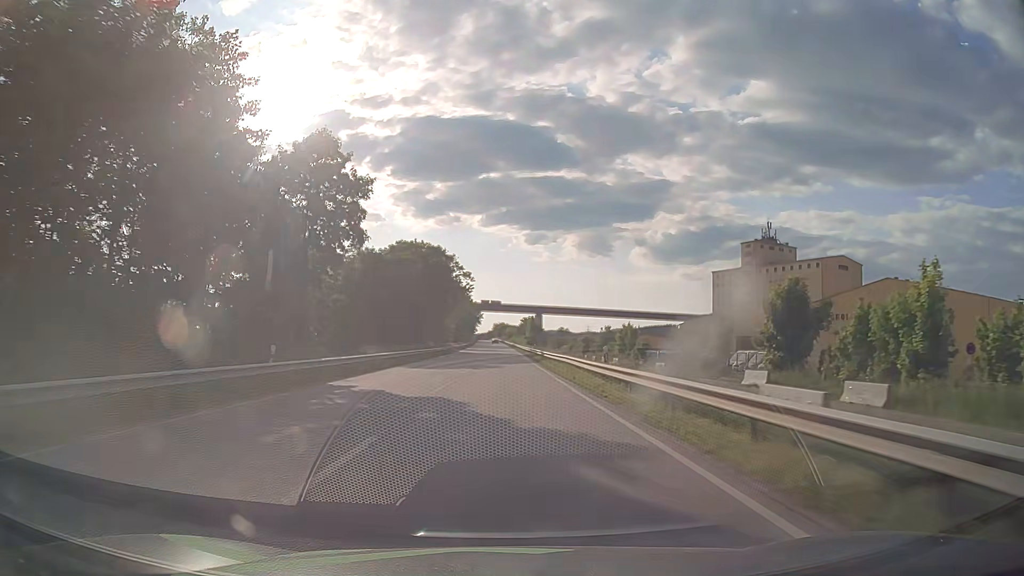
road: primary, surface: asphalt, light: Day
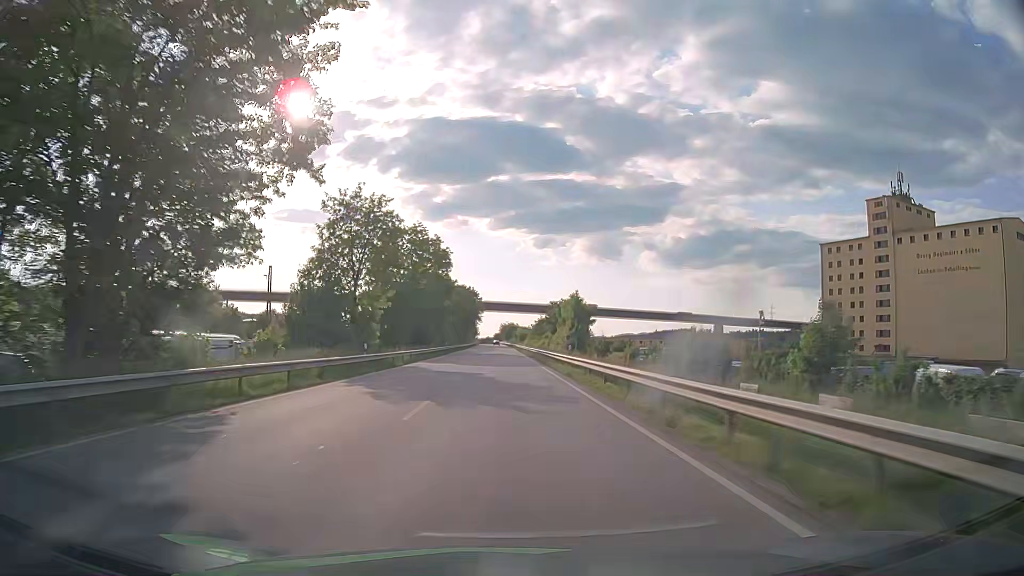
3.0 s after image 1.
(-0.4, +79.2) m; -1°
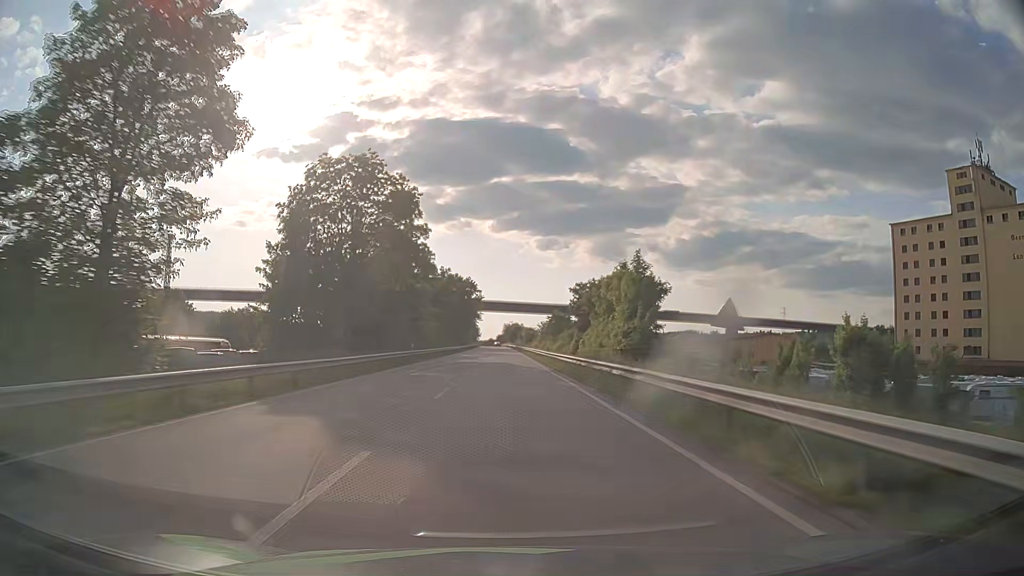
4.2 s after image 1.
(-0.1, +31.6) m; 0°
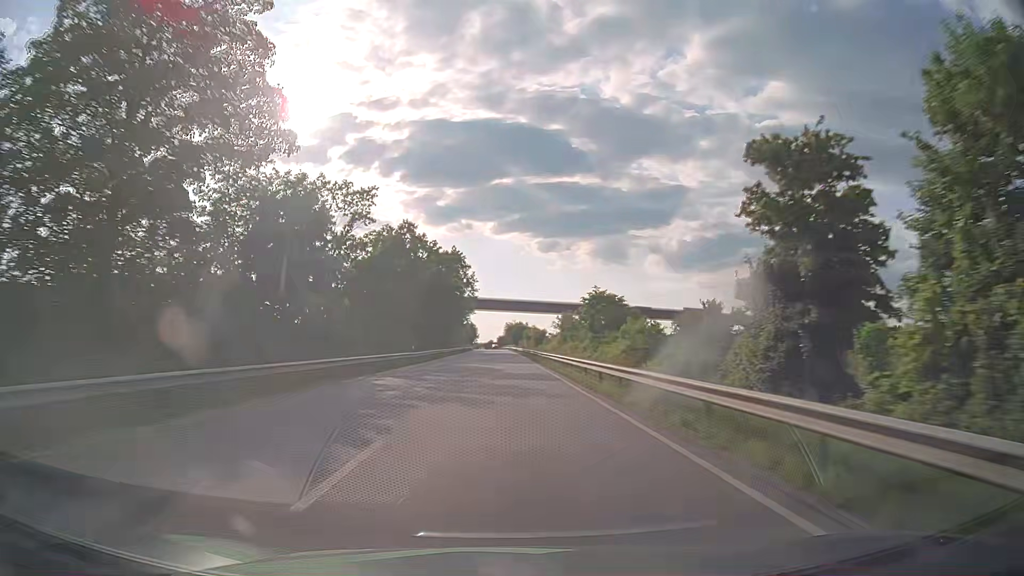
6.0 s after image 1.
(-0.1, +47.3) m; 0°
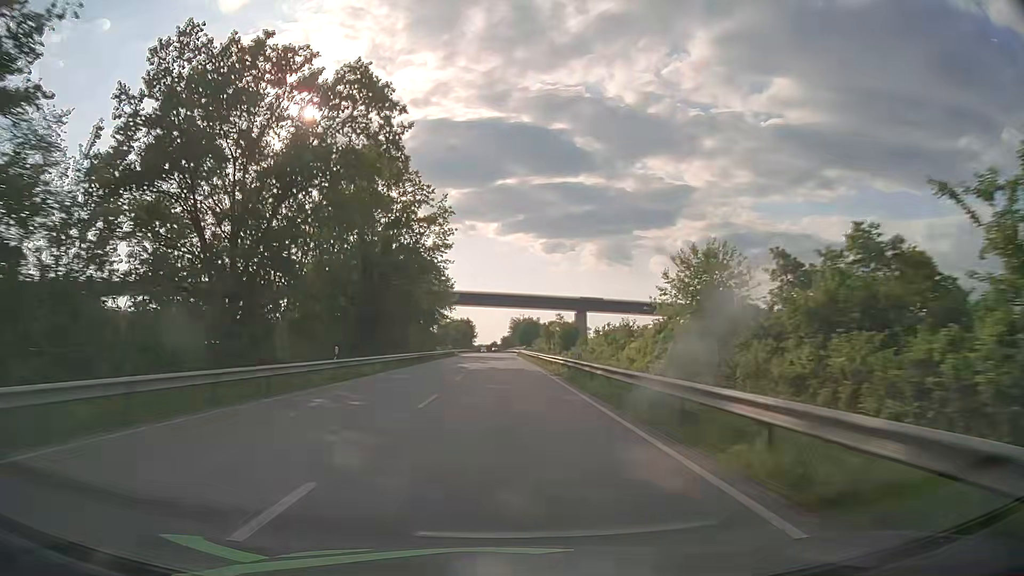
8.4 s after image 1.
(+0.1, +63.2) m; 0°
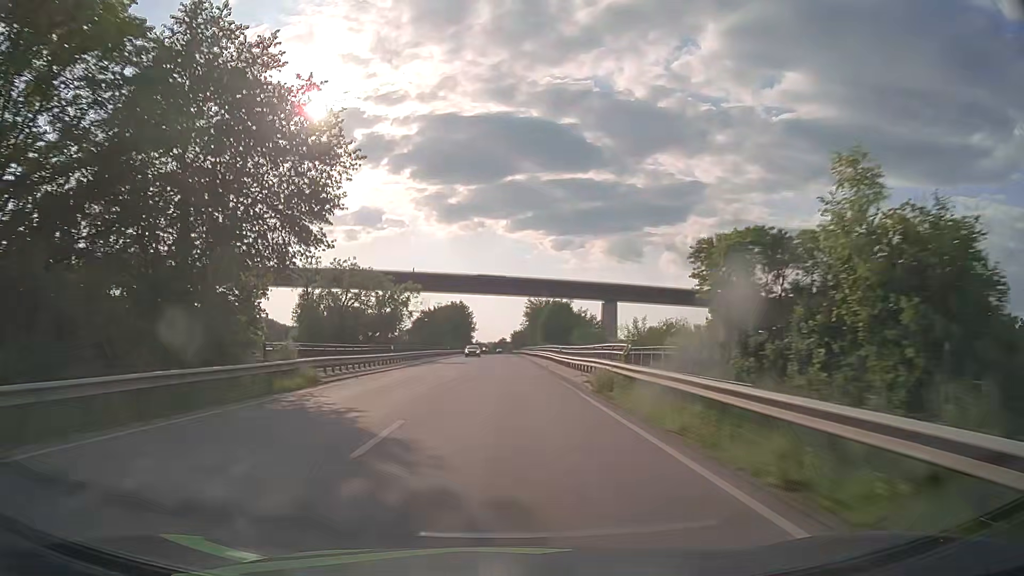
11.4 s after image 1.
(-0.3, +79.0) m; -1°
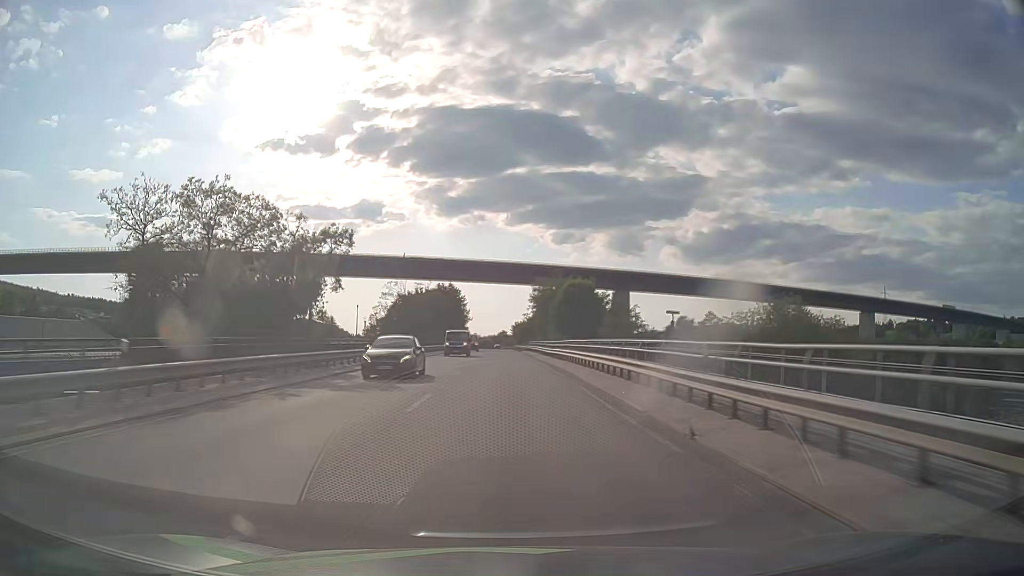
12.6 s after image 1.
(0.0, +31.6) m; 0°
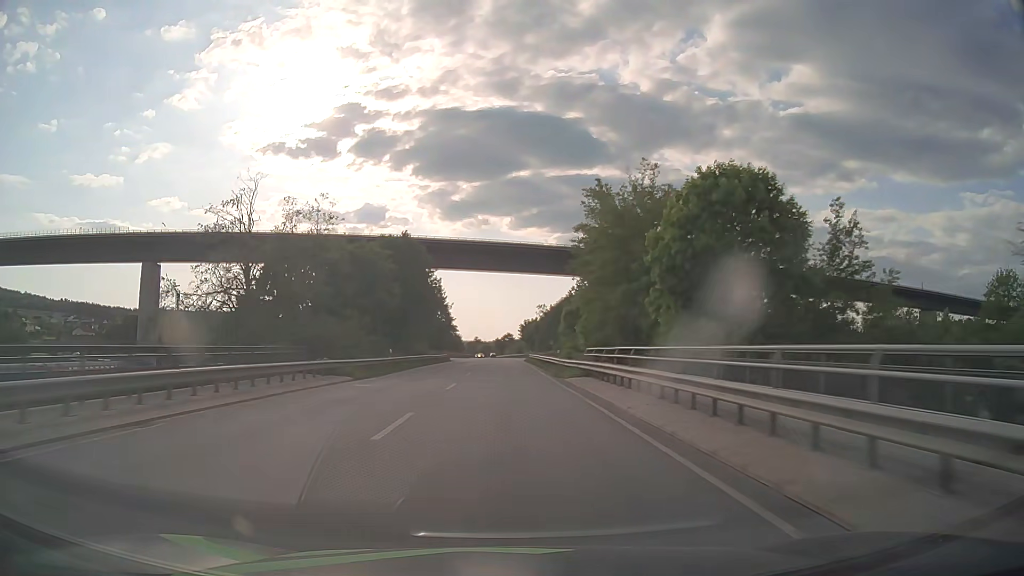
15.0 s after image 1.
(-0.5, +63.3) m; -1°
(0, +10) (0, +20) (0, +30) (0, +40) (0, +50) (0, +60) (0, +70) (0, +80) (0, +90) (0, +100) m
